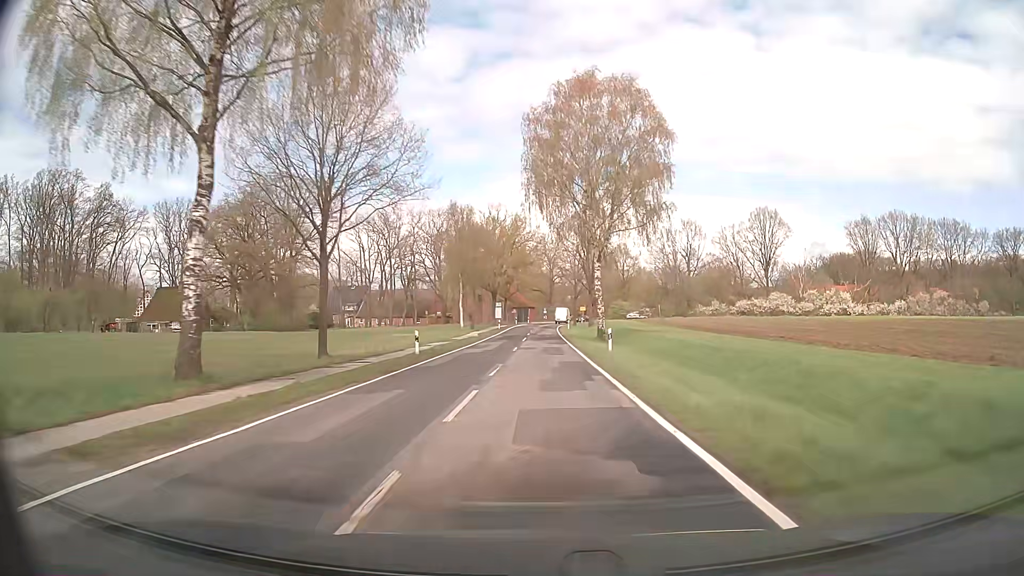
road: secondary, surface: asphalt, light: Day
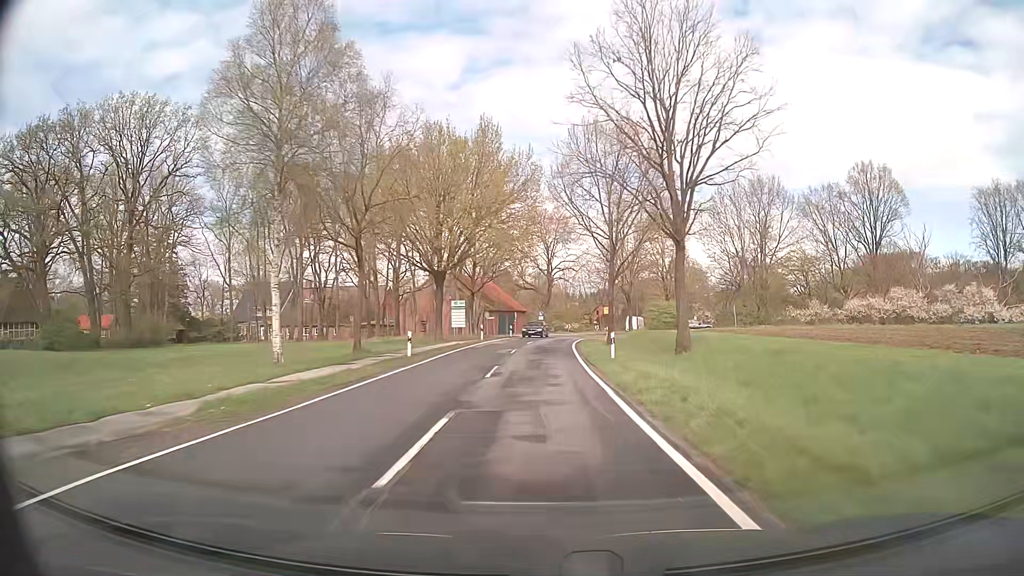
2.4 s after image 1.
(+0.3, +50.9) m; +1°
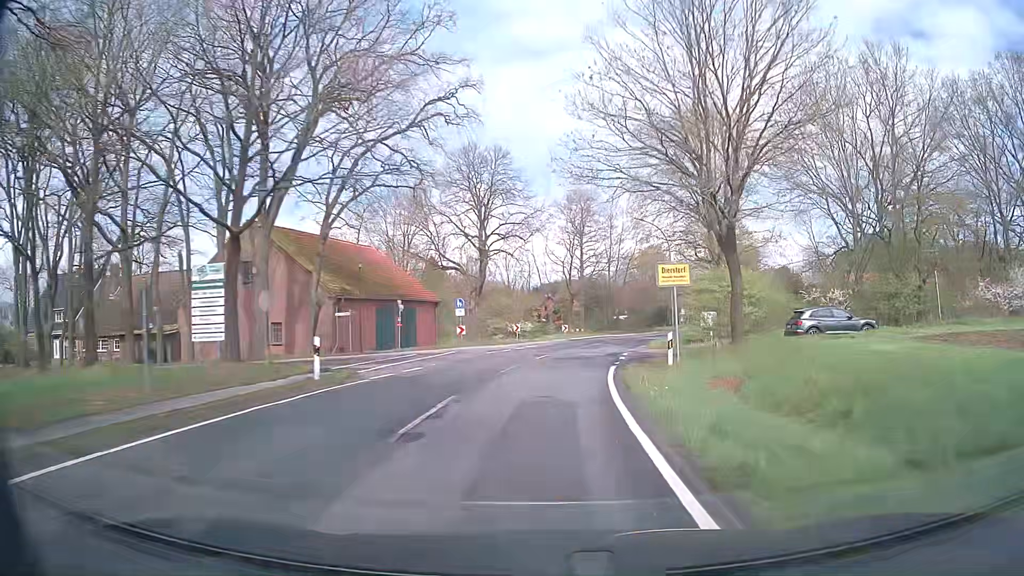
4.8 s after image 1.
(+1.0, +46.3) m; +4°
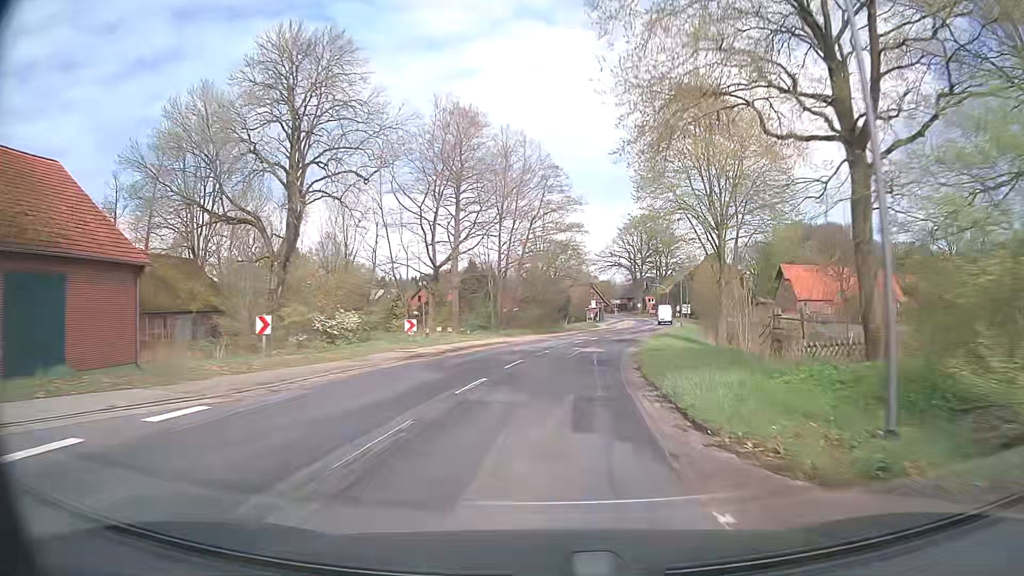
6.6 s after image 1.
(+2.8, +31.8) m; +10°
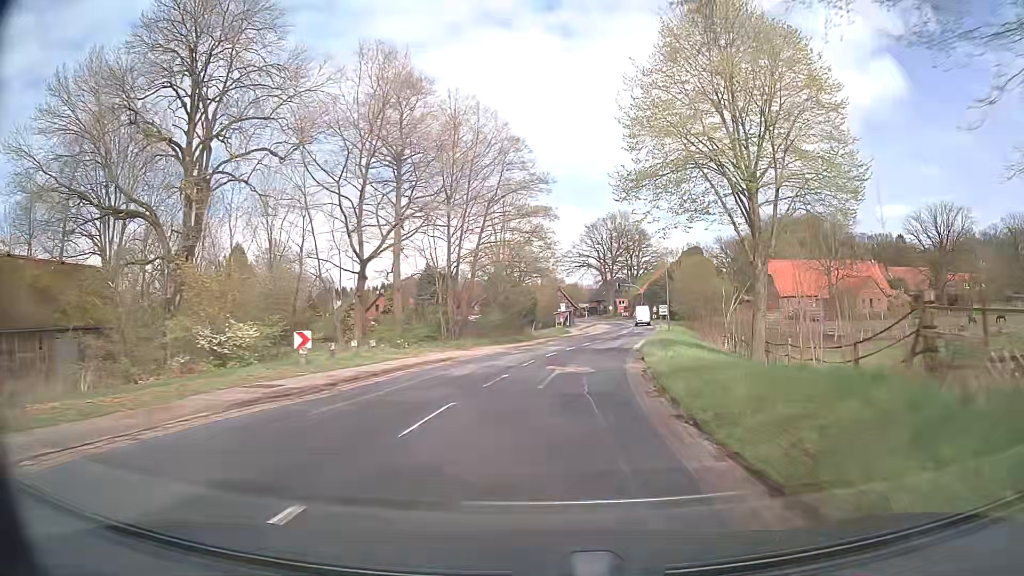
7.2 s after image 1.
(+0.4, +10.1) m; +3°
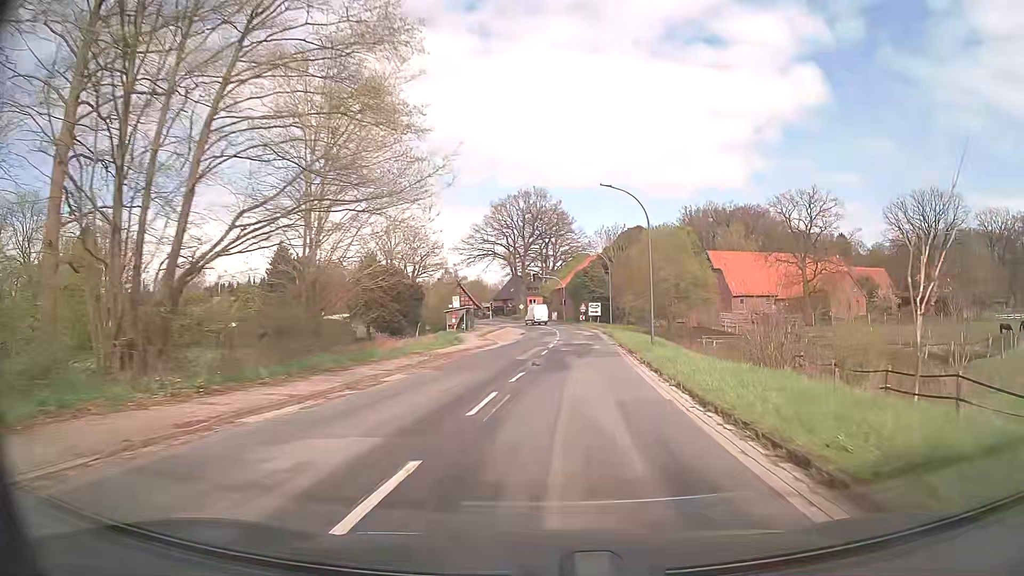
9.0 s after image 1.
(+2.2, +28.6) m; +8°
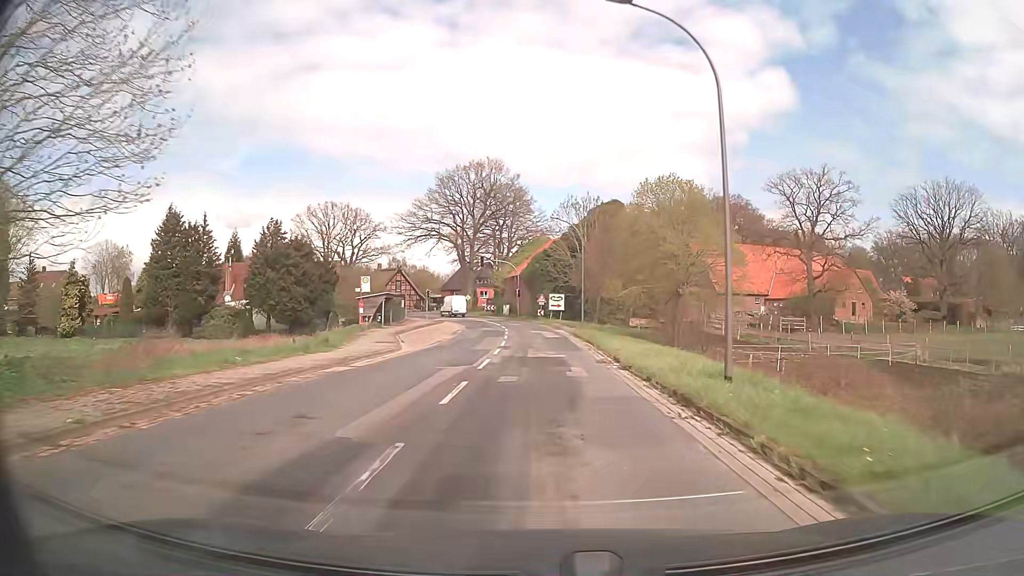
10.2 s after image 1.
(+0.8, +17.8) m; +4°
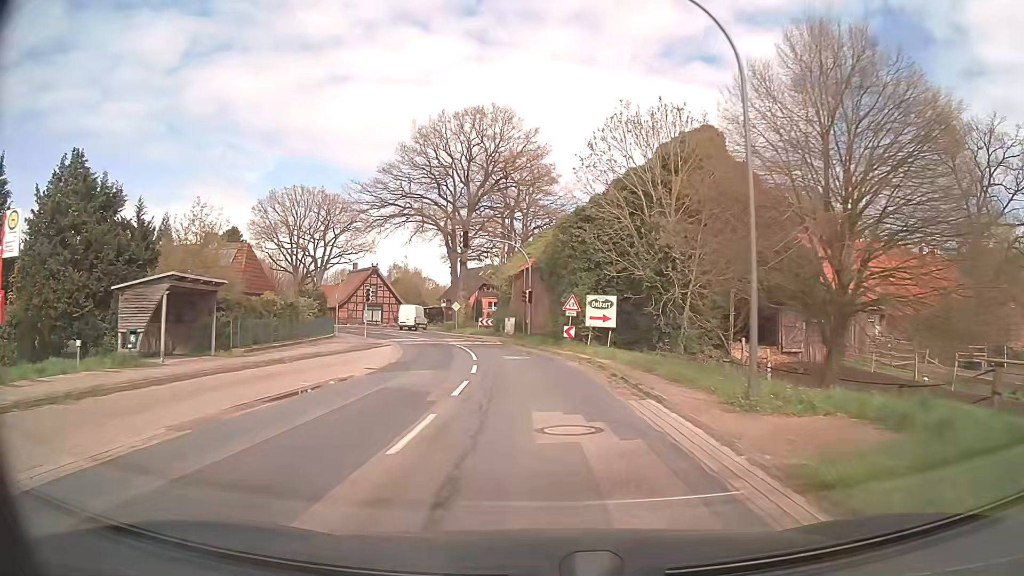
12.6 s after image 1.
(0.0, +32.8) m; -2°
(0, +10) (-1, +20) (-2, +30) (-4, +40) (-7, +49) (-11, +58) (-16, +67) (-22, +75) (-30, +81) (-38, +87) m
